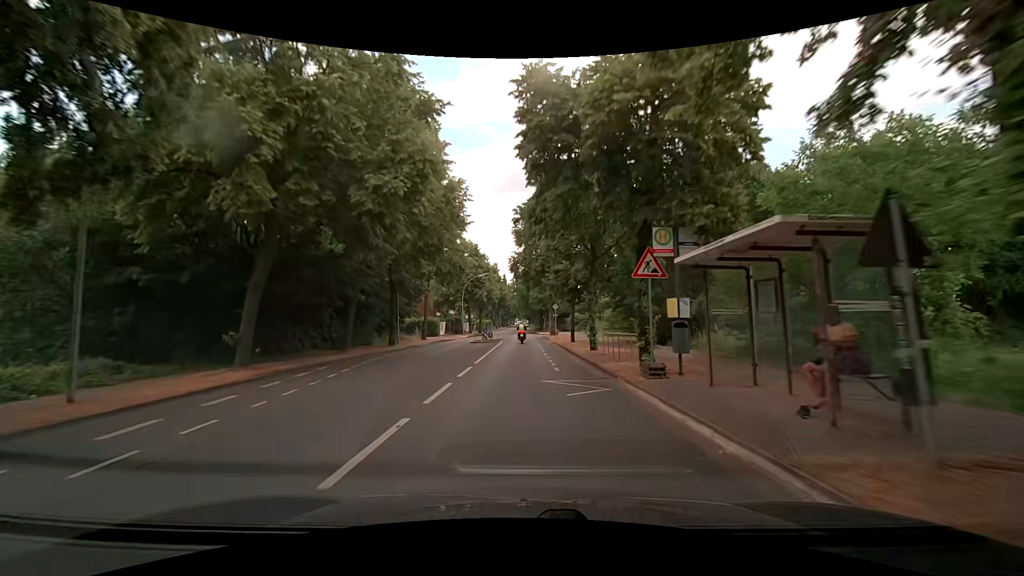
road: secondary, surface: asphalt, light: Day
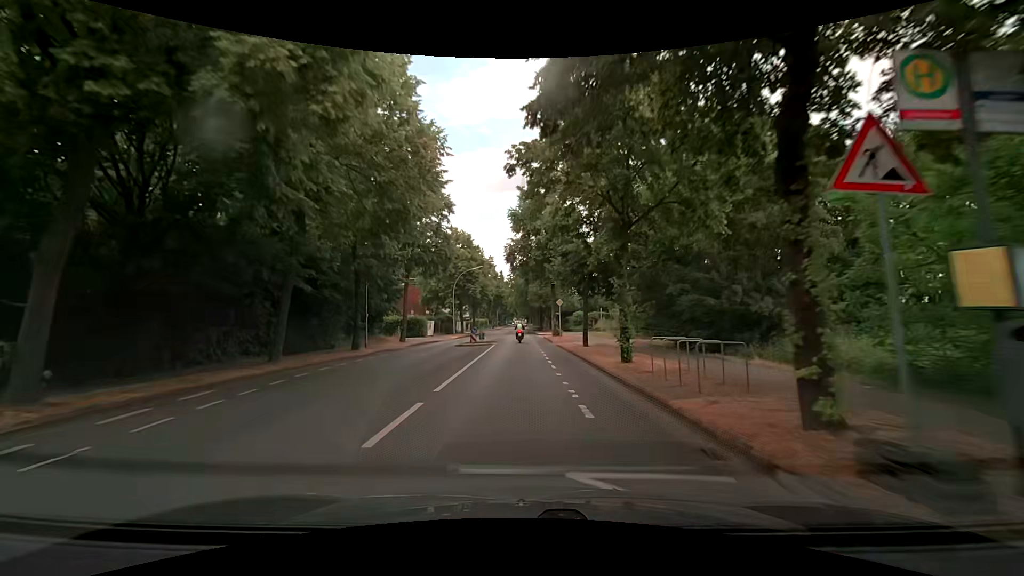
(+0.1, +7.7) m; +1°
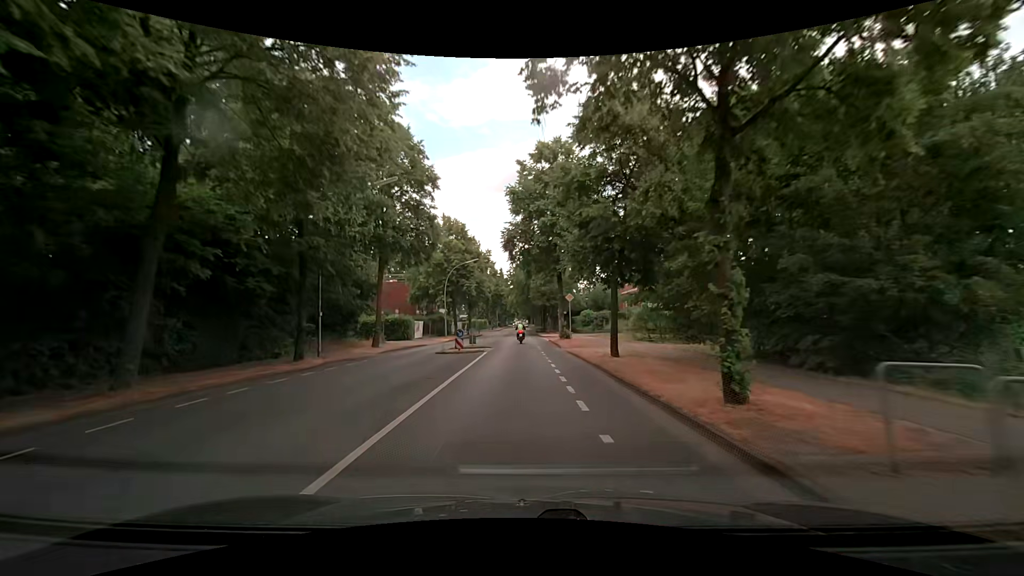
(-0.1, +7.7) m; 0°
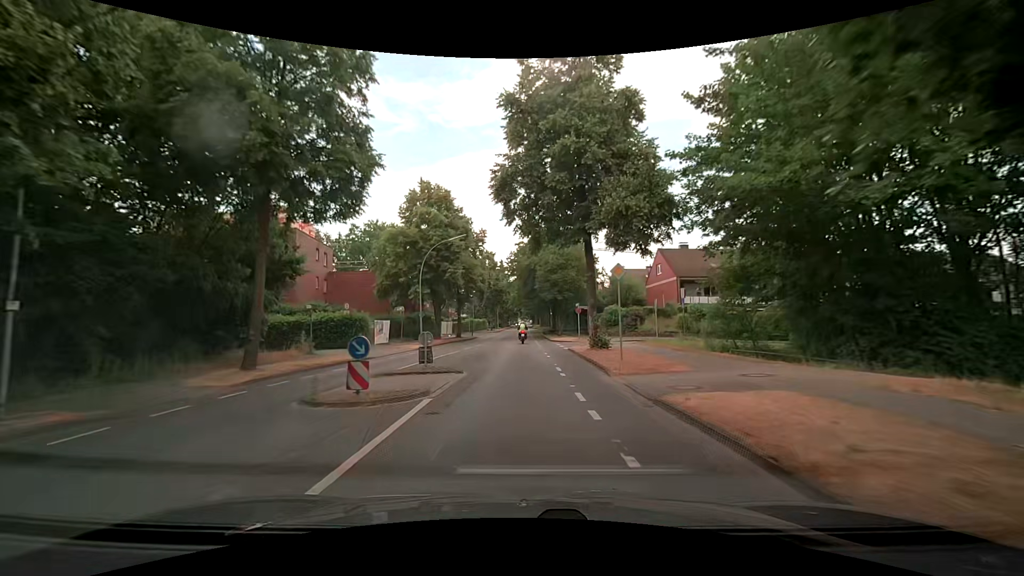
(-0.1, +15.5) m; -2°
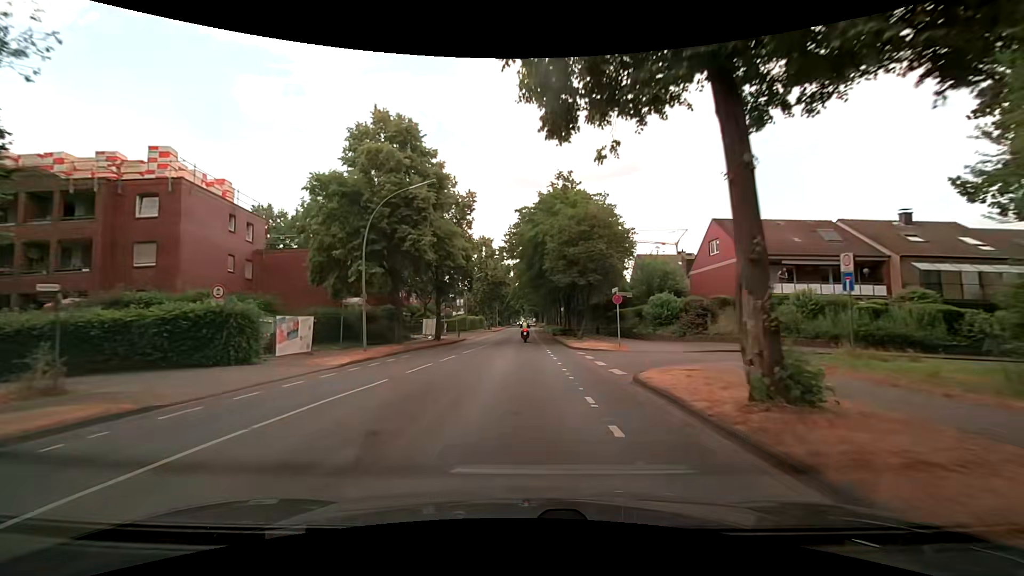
(+0.2, +15.4) m; 0°
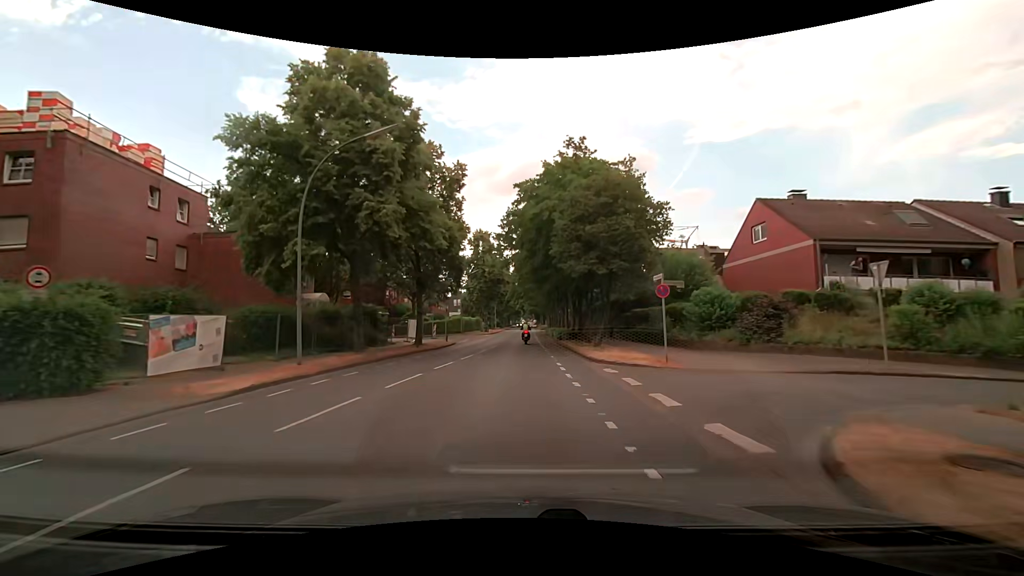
(0.0, +7.7) m; +1°
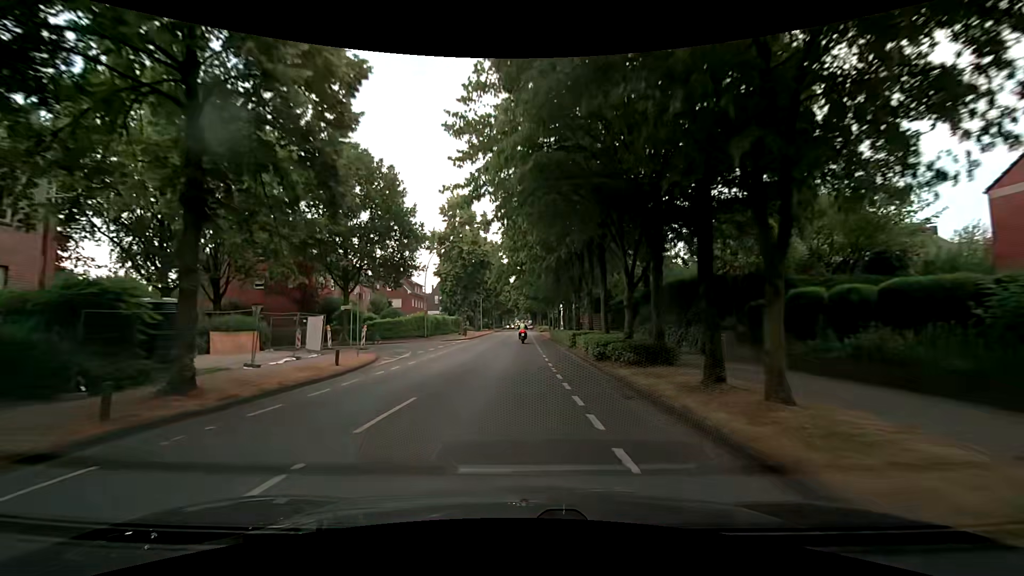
(0.0, +22.8) m; 0°
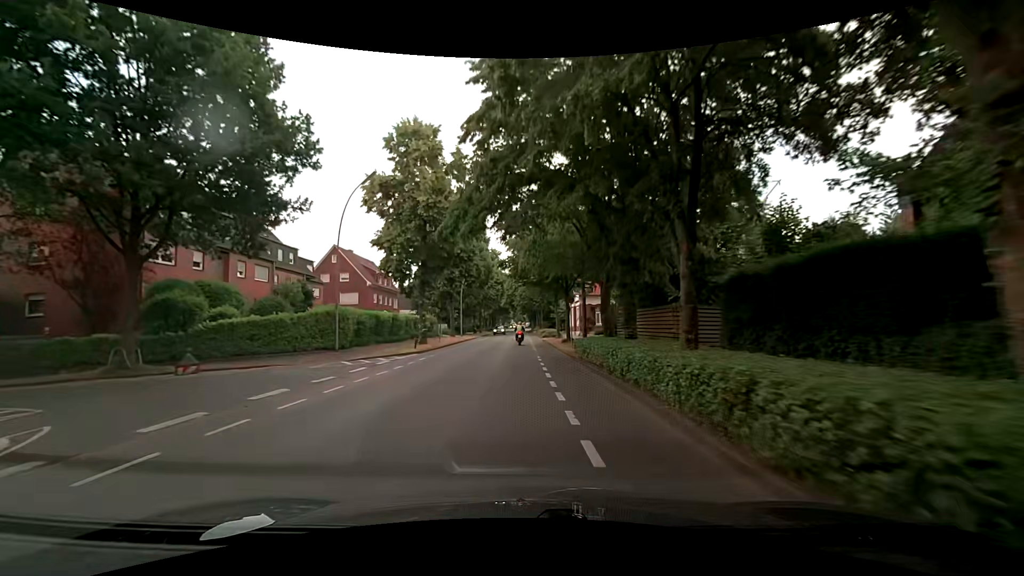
(+0.1, +22.5) m; 0°
(0, +10) (0, +20) (0, +30) (0, +40) (0, +50) (0, +60) (0, +70) (0, +80) (0, +90) (0, +100) m
